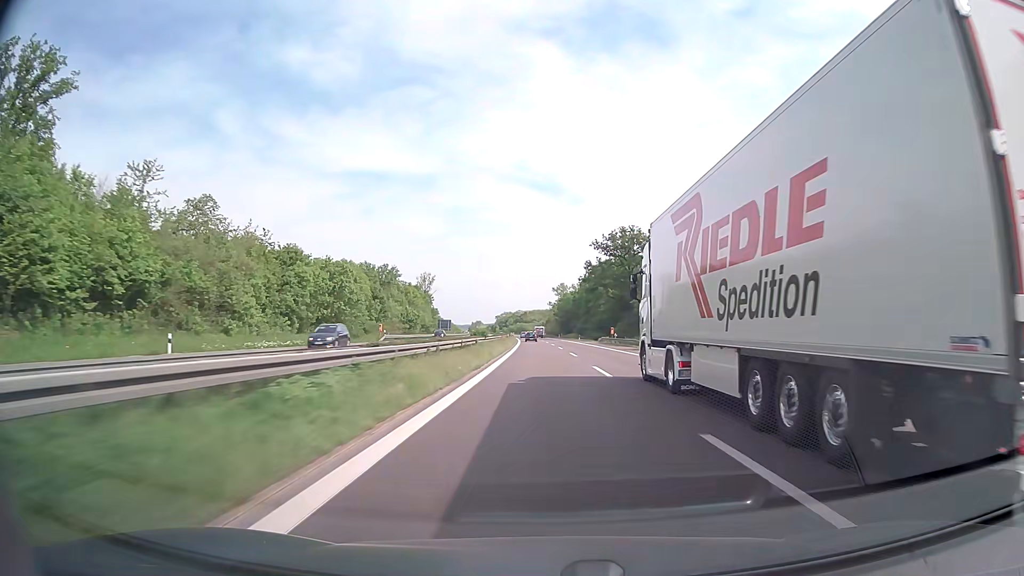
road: motorway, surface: concrete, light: Day
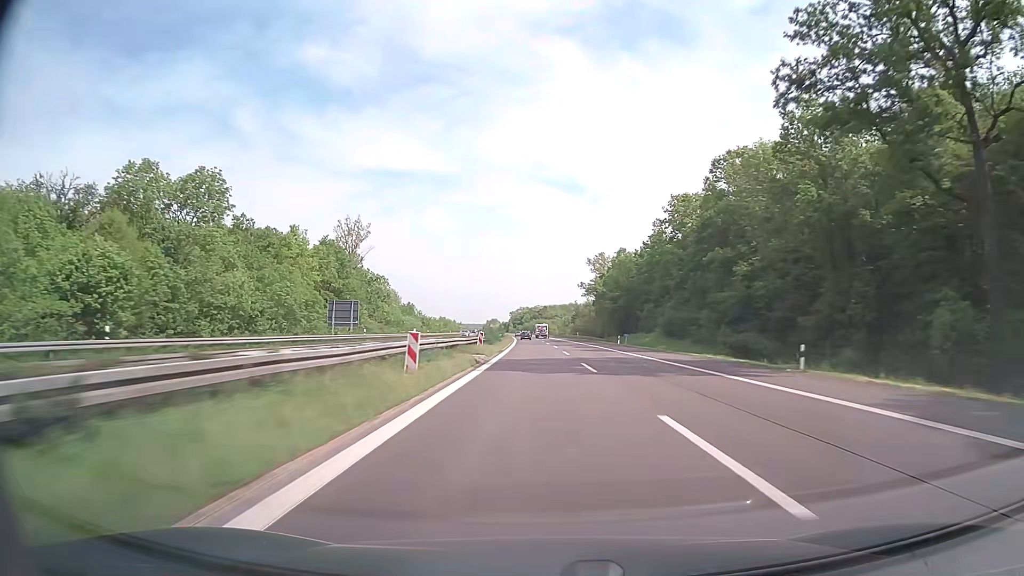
(-1.7, +105.0) m; -2°
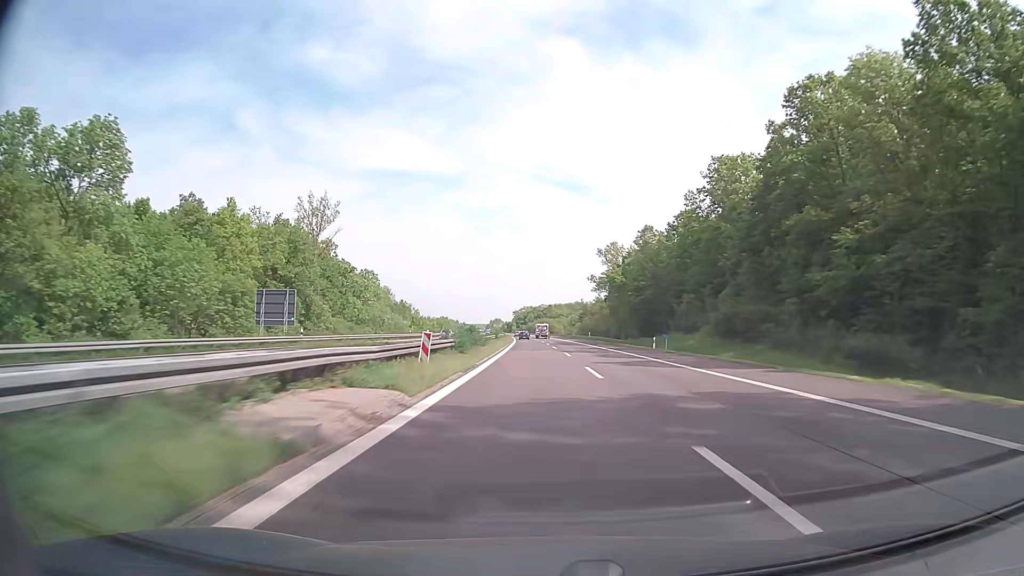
(-0.1, +21.0) m; 0°
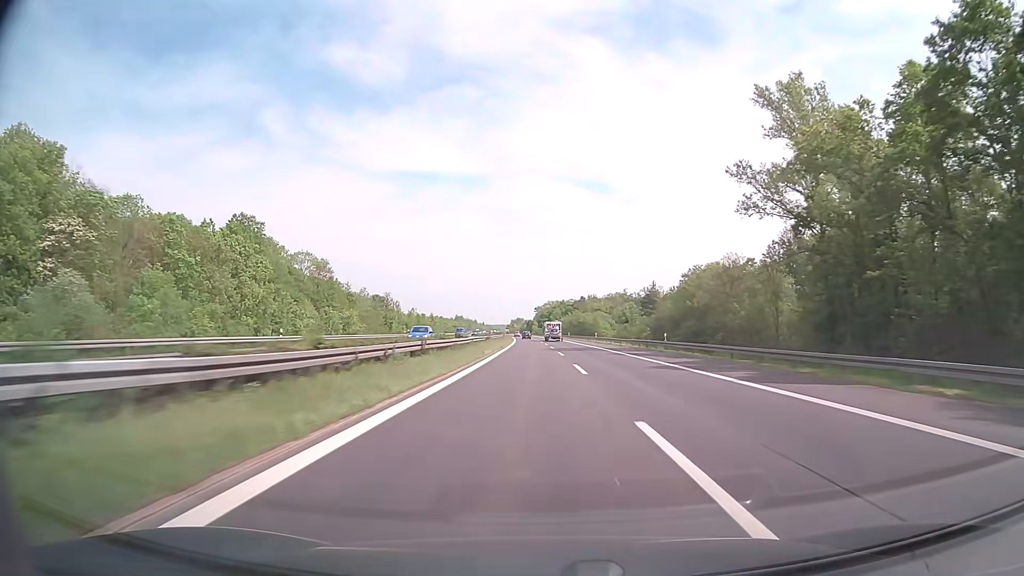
(-1.9, +105.0) m; -2°
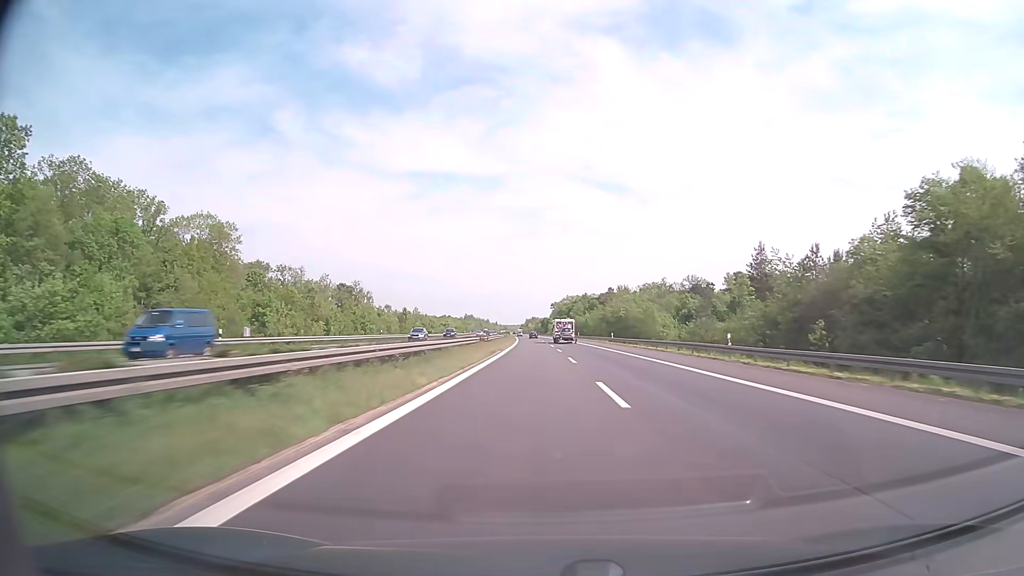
(-0.9, +62.7) m; -1°
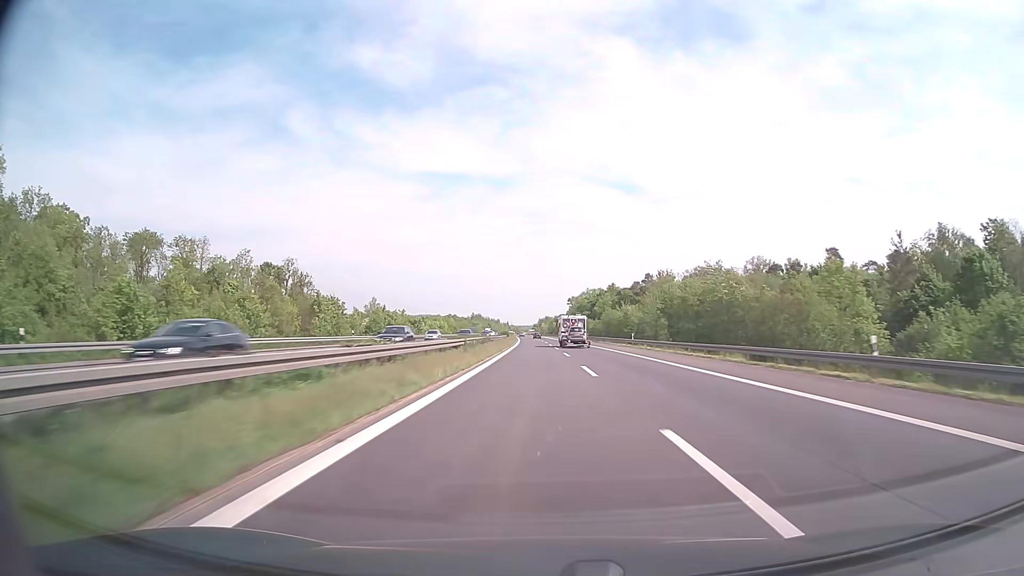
(-0.7, +62.5) m; -1°
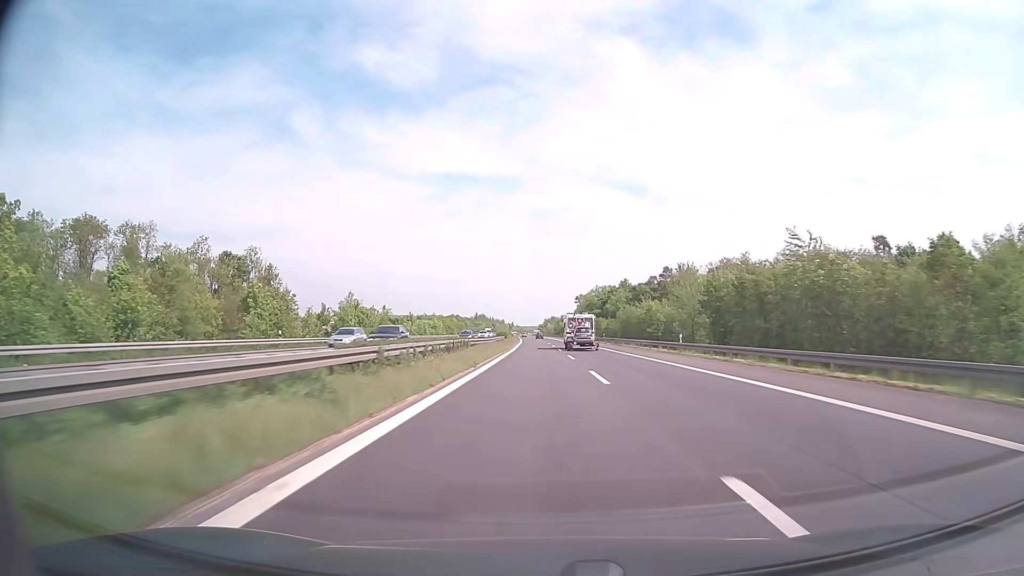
(-0.1, +20.8) m; 0°
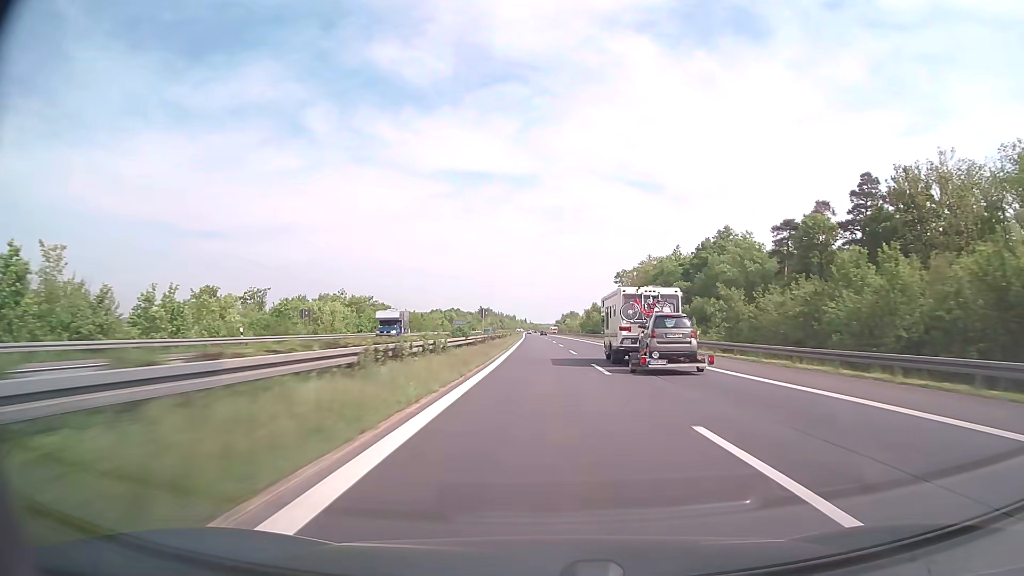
(-1.8, +103.4) m; -1°
(0, +10) (0, +20) (0, +30) (0, +40) (0, +50) (0, +60) (-1, +70) (-1, +80) (-1, +90) (-1, +100) m
